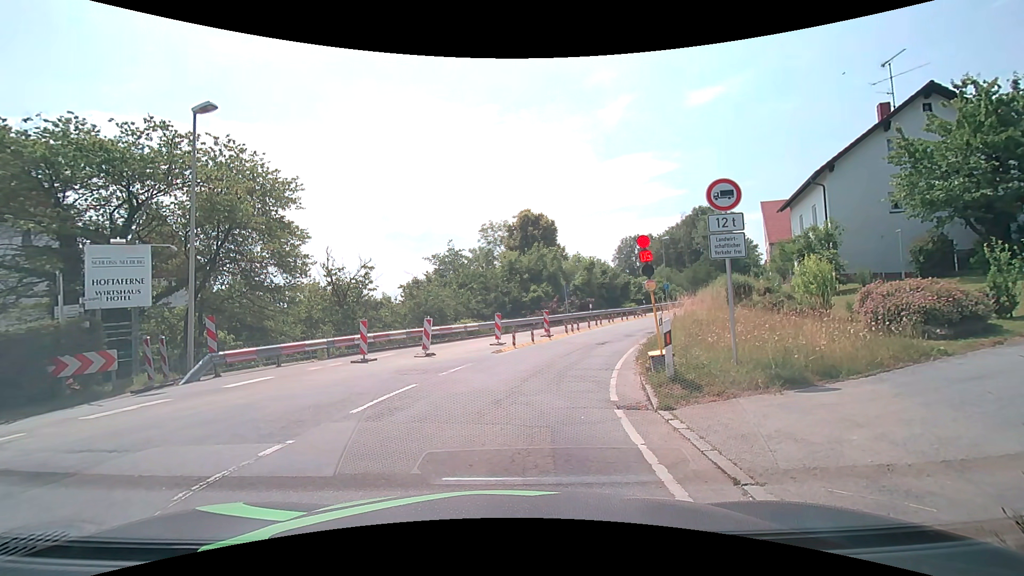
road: secondary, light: Day
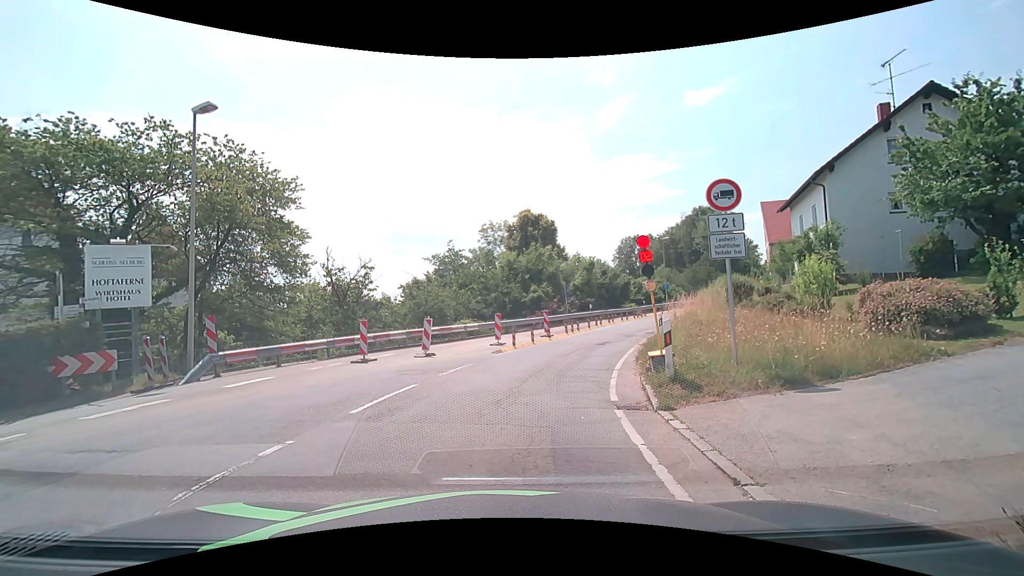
(0.0, 0.0) m; 0°
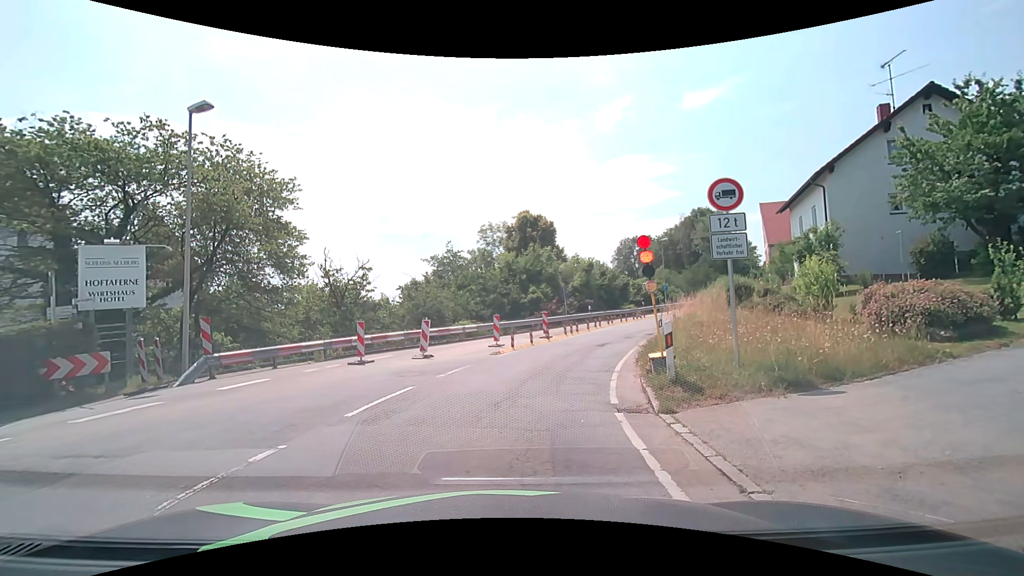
(0.0, +0.1) m; 0°
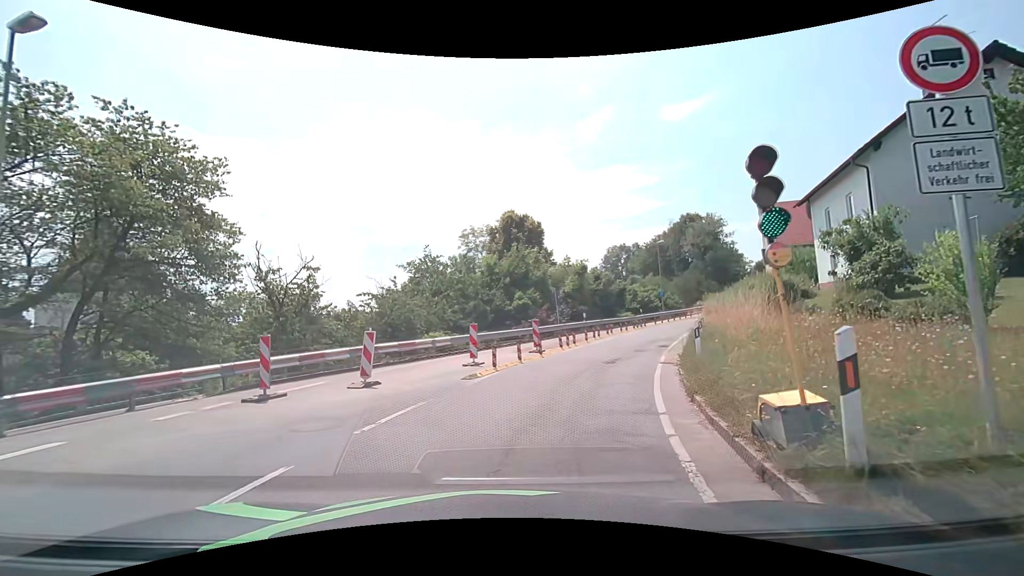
(+0.1, +5.4) m; +3°
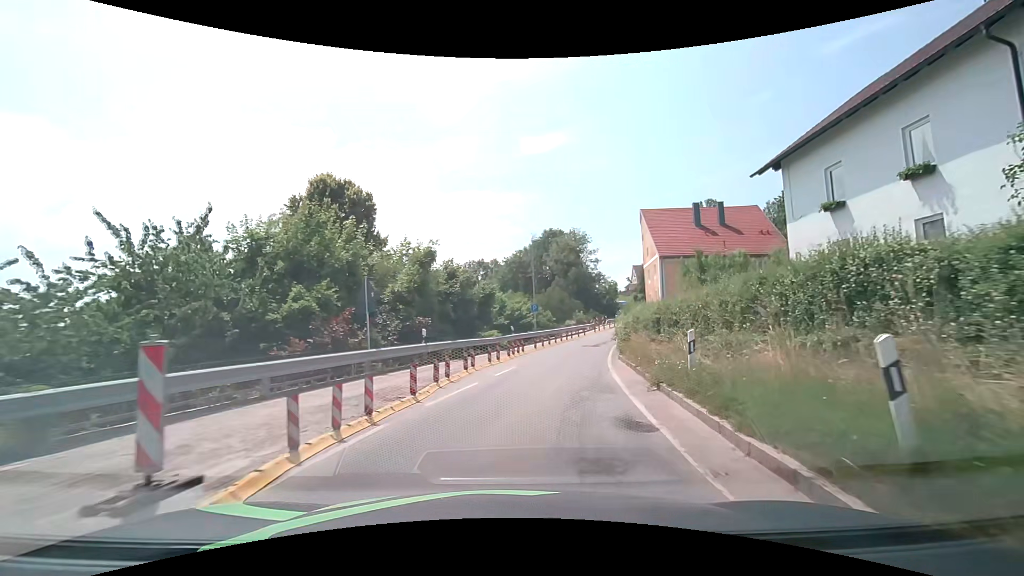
(+2.2, +15.5) m; +16°
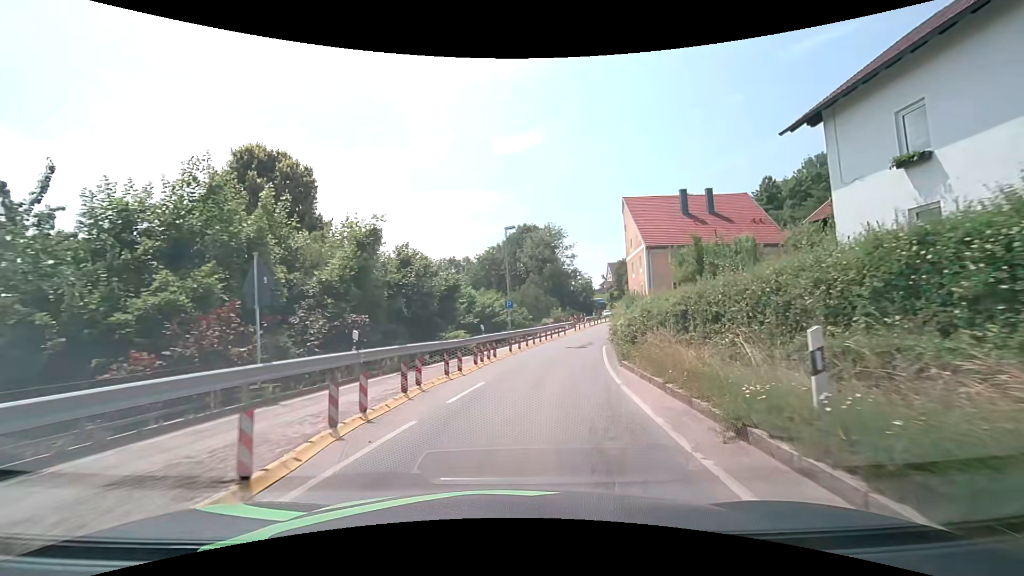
(+0.2, +5.0) m; +3°
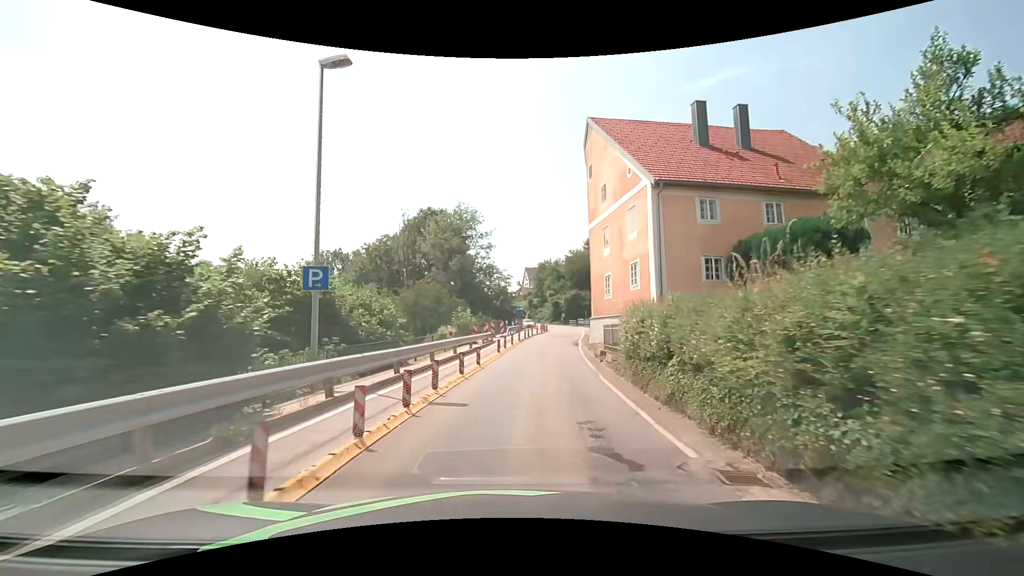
(+2.2, +23.1) m; +10°
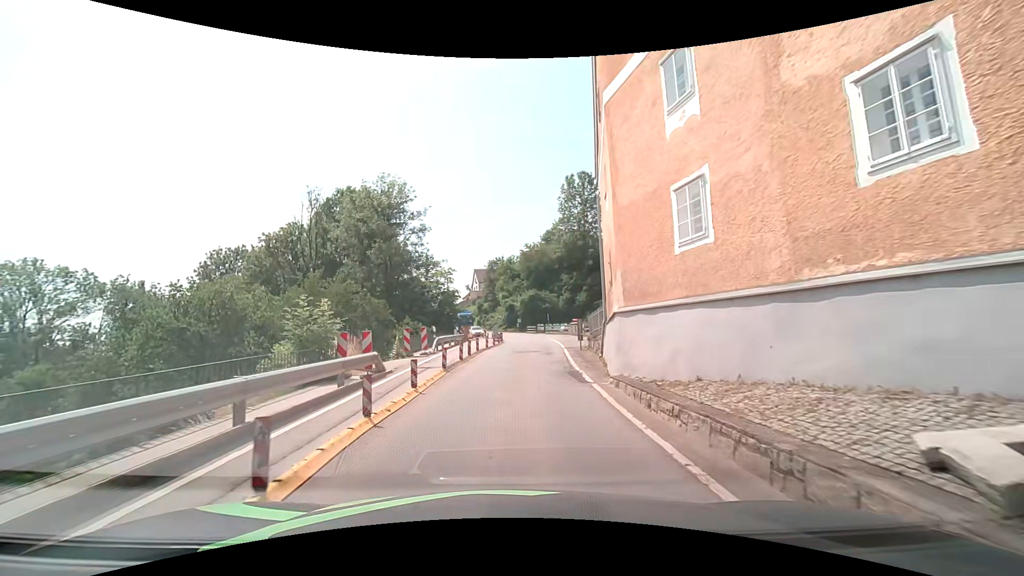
(+1.1, +17.7) m; +5°
(0, +10) (+1, +20) (+1, +30) (+2, +40) (+2, +50) (+2, +60) (+1, +70) (-1, +80) (-4, +89) (-7, +99) m
